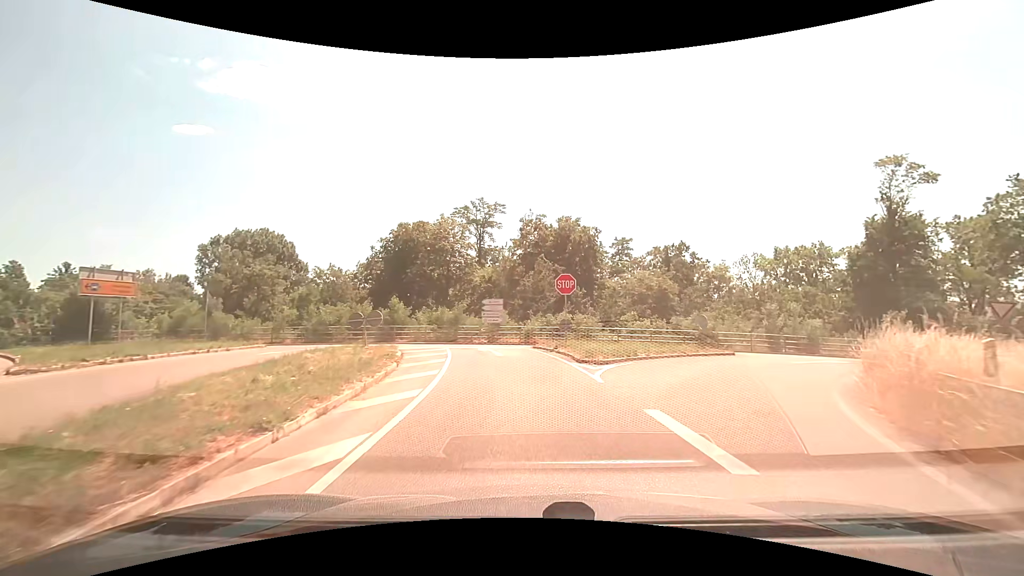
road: trunk_link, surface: asphalt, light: Day
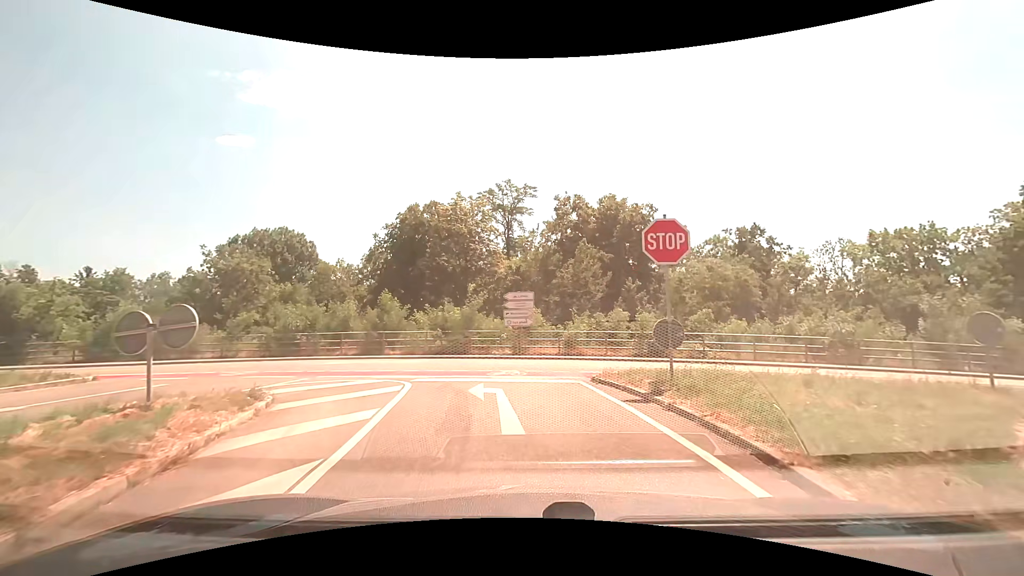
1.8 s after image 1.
(-0.2, +11.7) m; -4°
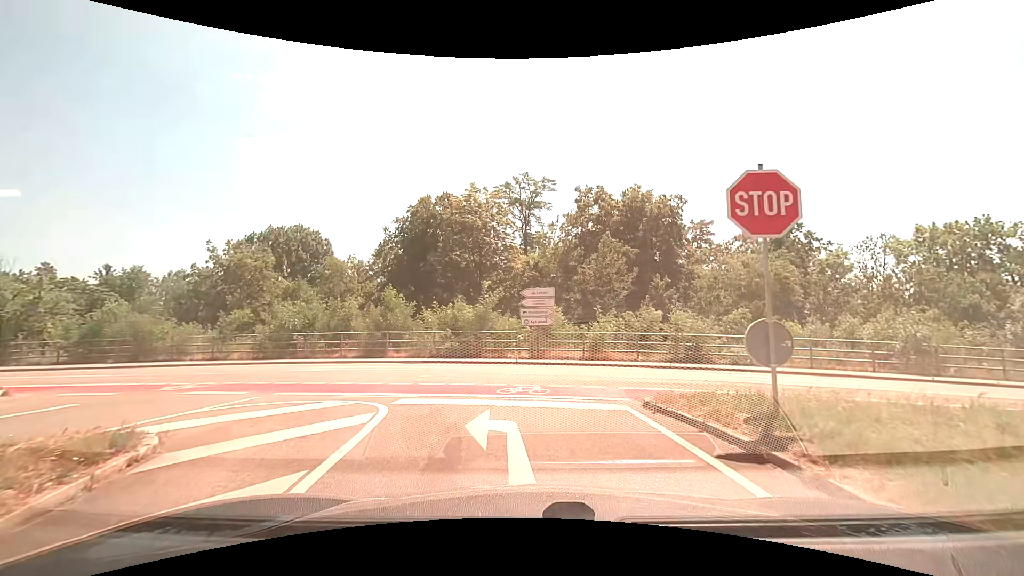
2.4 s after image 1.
(-0.1, +3.1) m; -2°
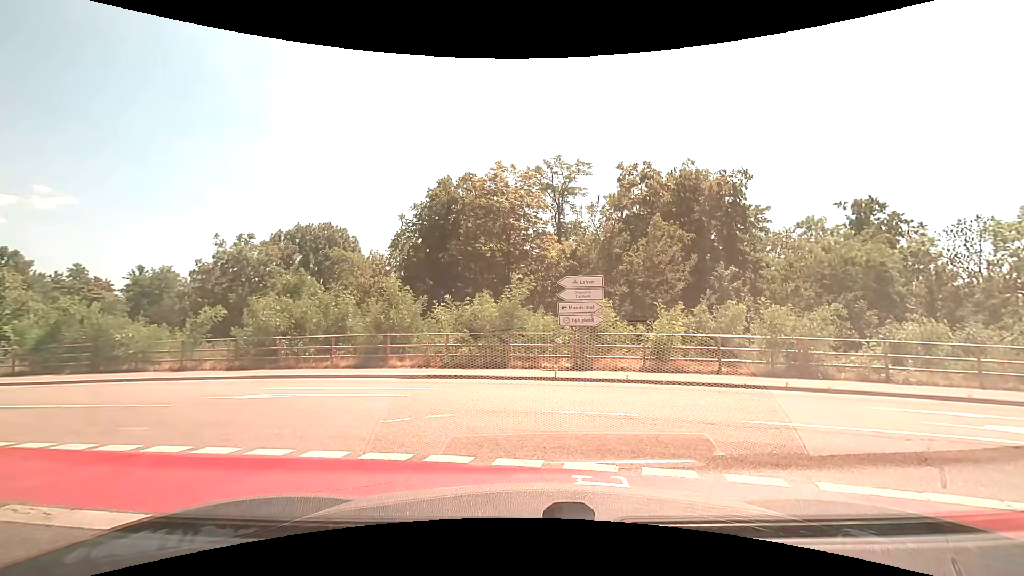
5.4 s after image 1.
(-0.2, +5.7) m; -2°
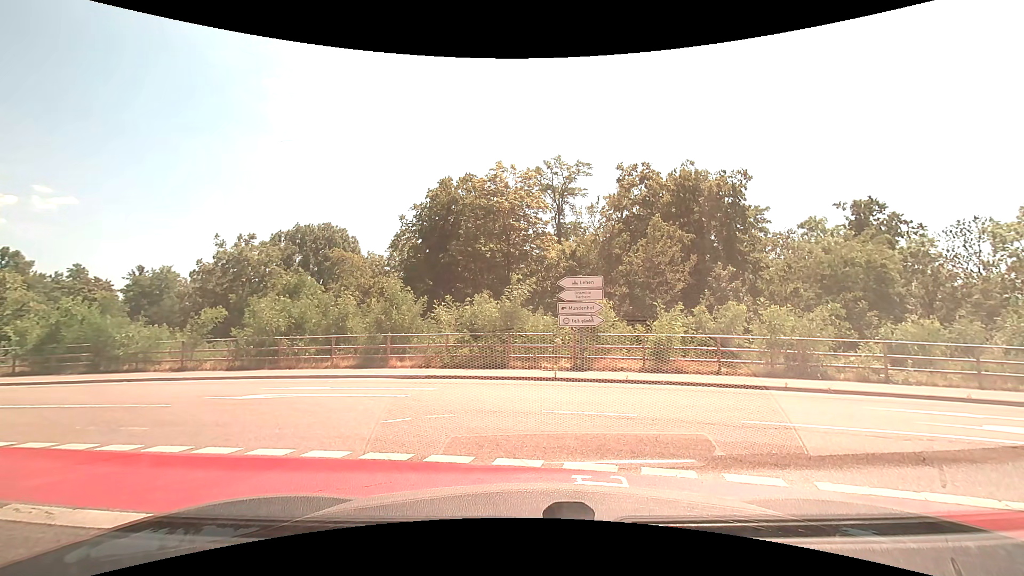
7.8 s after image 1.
(0.0, +0.1) m; 0°
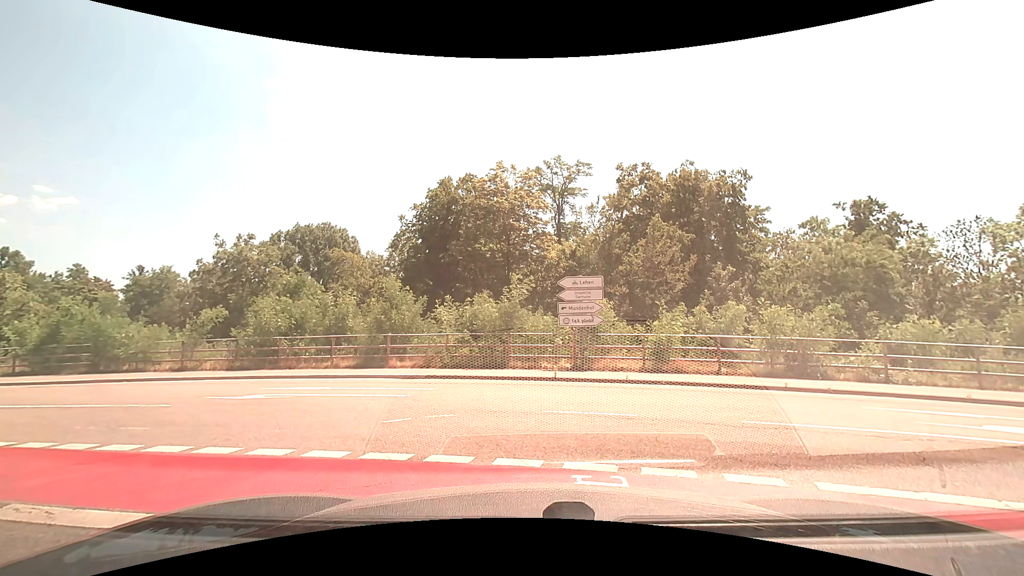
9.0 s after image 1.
(0.0, 0.0) m; 0°
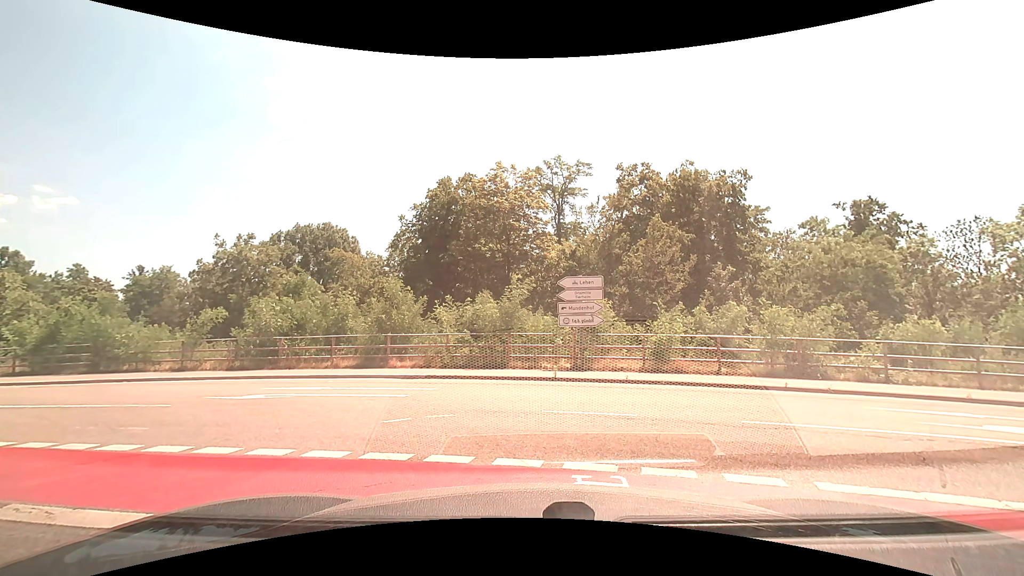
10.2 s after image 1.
(0.0, 0.0) m; 0°
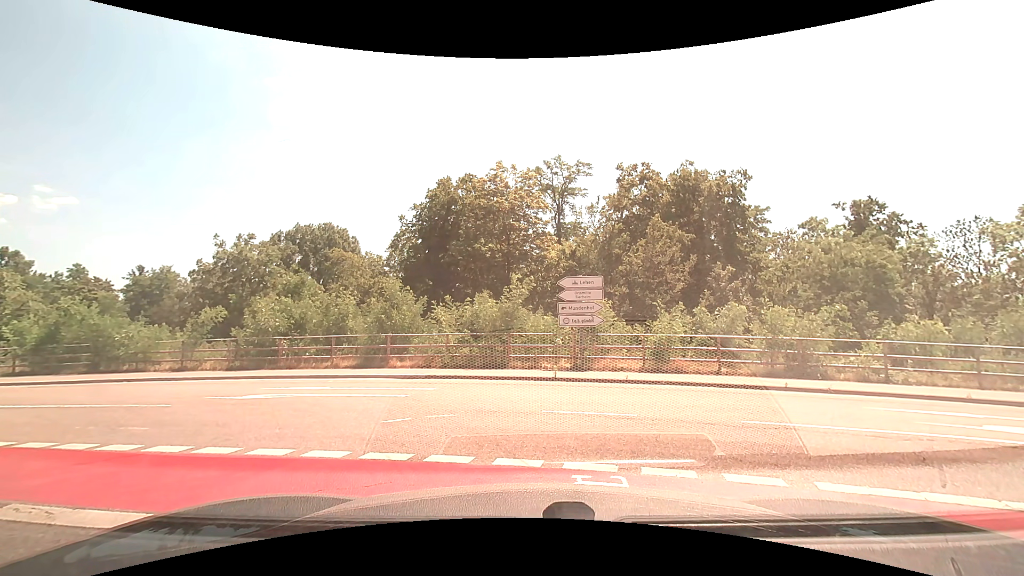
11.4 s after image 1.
(0.0, 0.0) m; 0°
(-2, +10) (-9, +16) (-19, +17) (-29, +19) (-39, +21) (-48, +24) (-58, +27) (-67, +30) (-77, +34) (-86, +37) m
